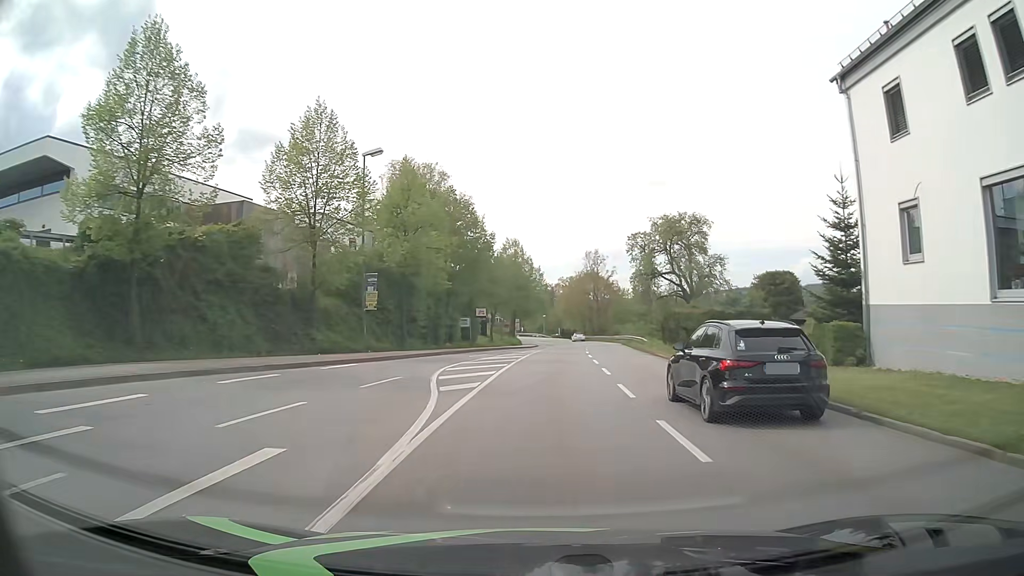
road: tertiary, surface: asphalt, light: Day
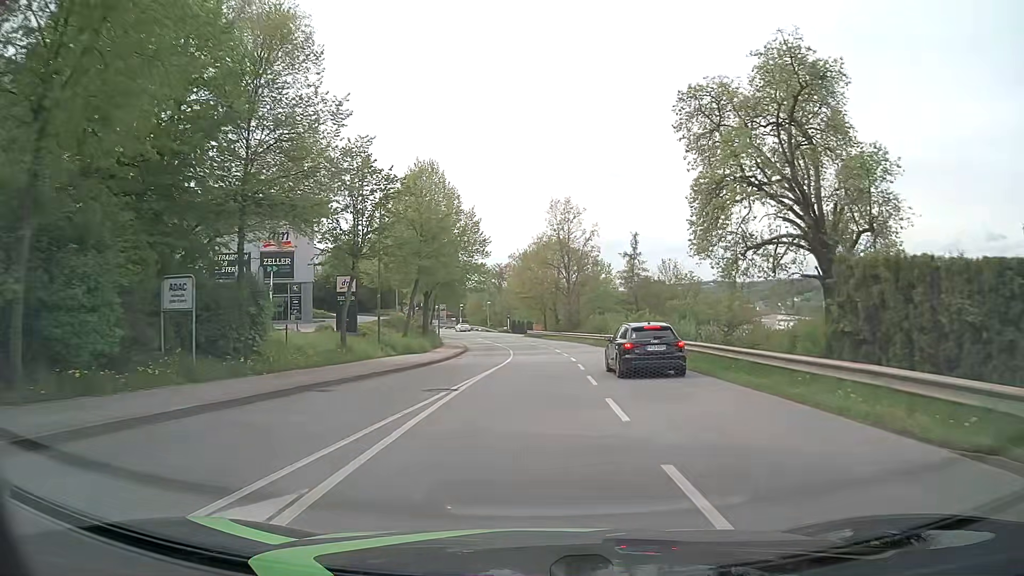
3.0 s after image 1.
(+1.6, +39.1) m; +4°
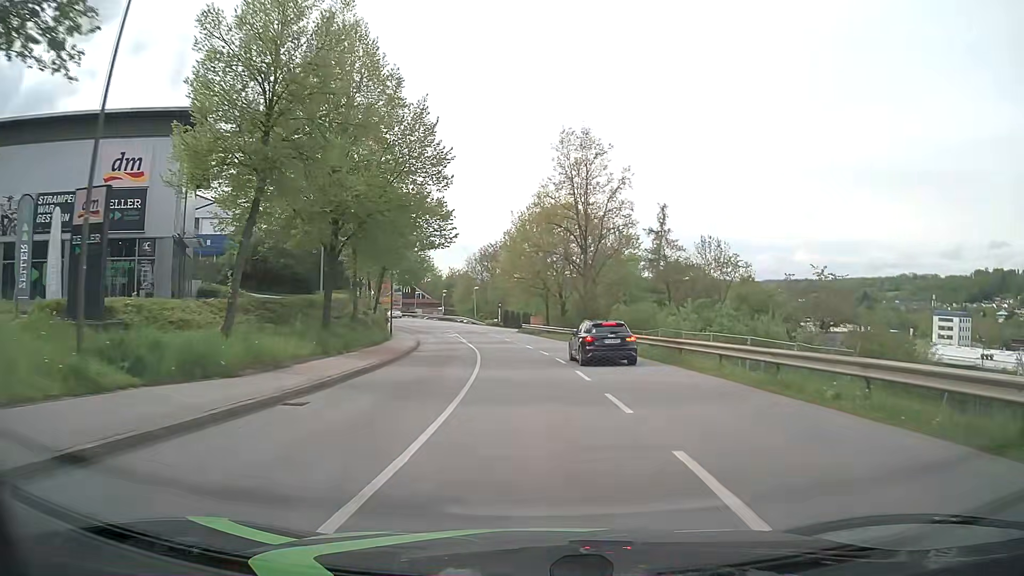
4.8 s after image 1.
(+0.1, +23.4) m; 0°
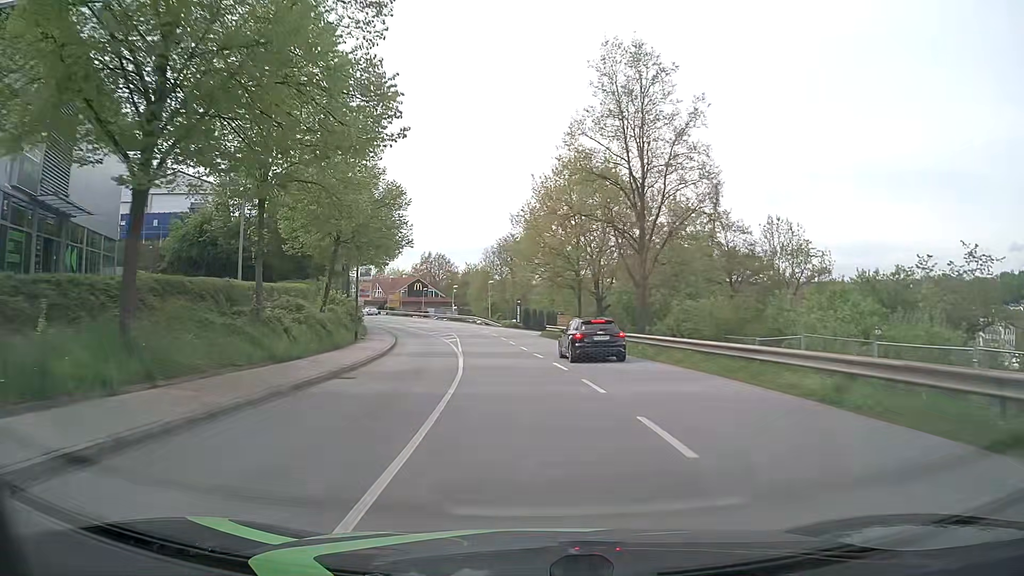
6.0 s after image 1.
(-0.2, +15.5) m; -2°
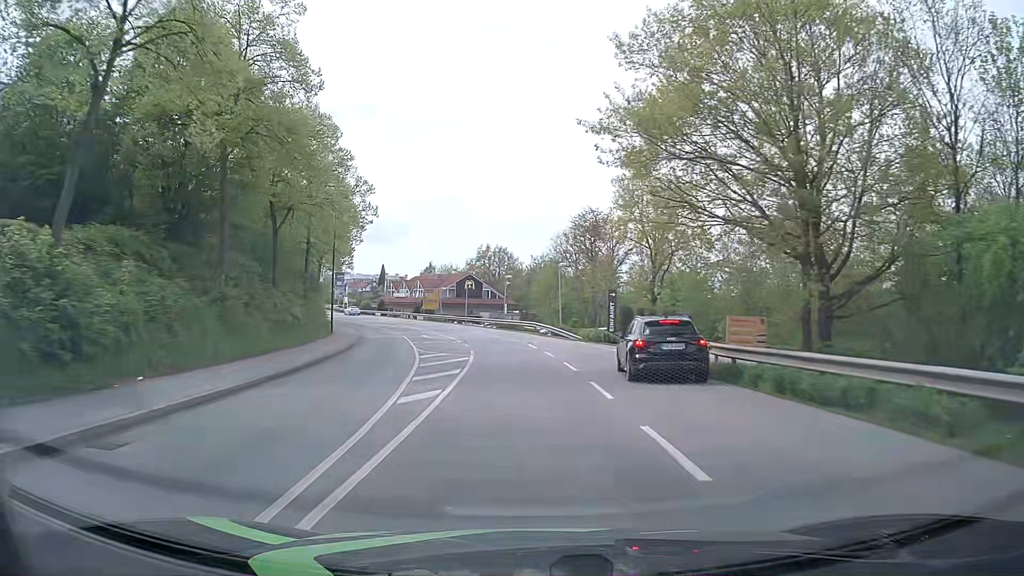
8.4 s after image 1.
(-1.9, +30.5) m; -7°
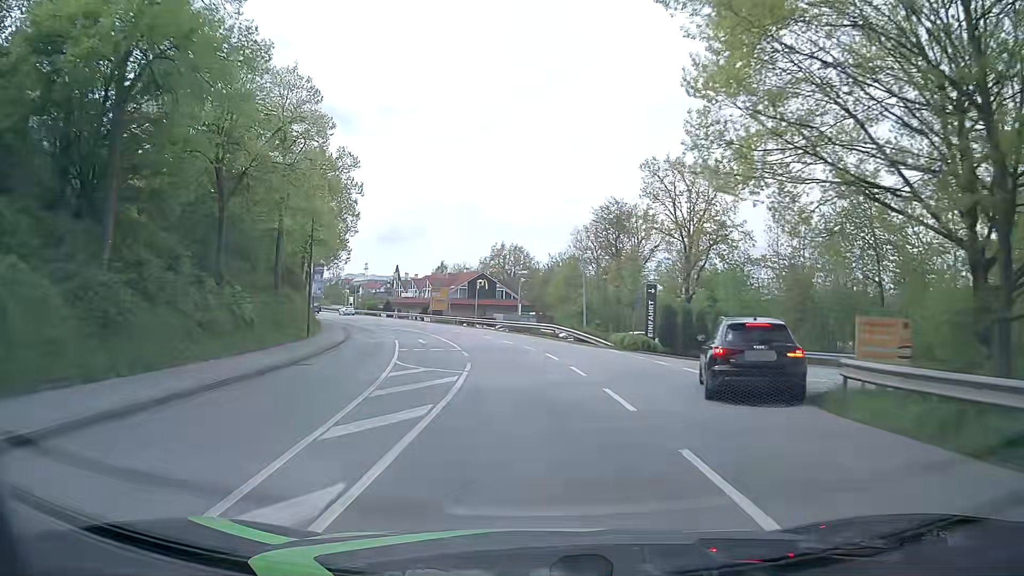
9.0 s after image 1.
(-0.1, +7.6) m; -1°
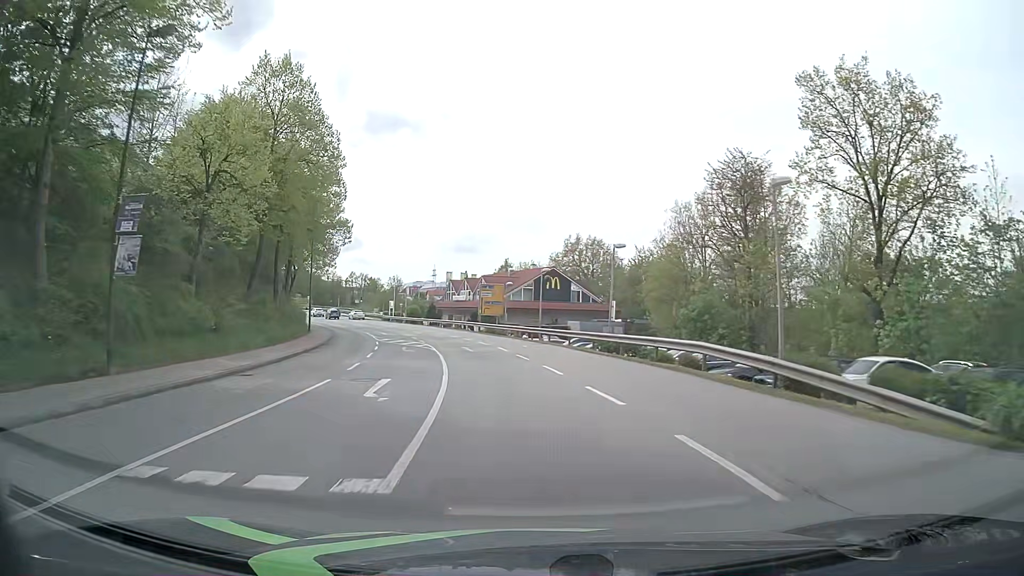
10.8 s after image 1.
(-1.2, +22.7) m; -7°
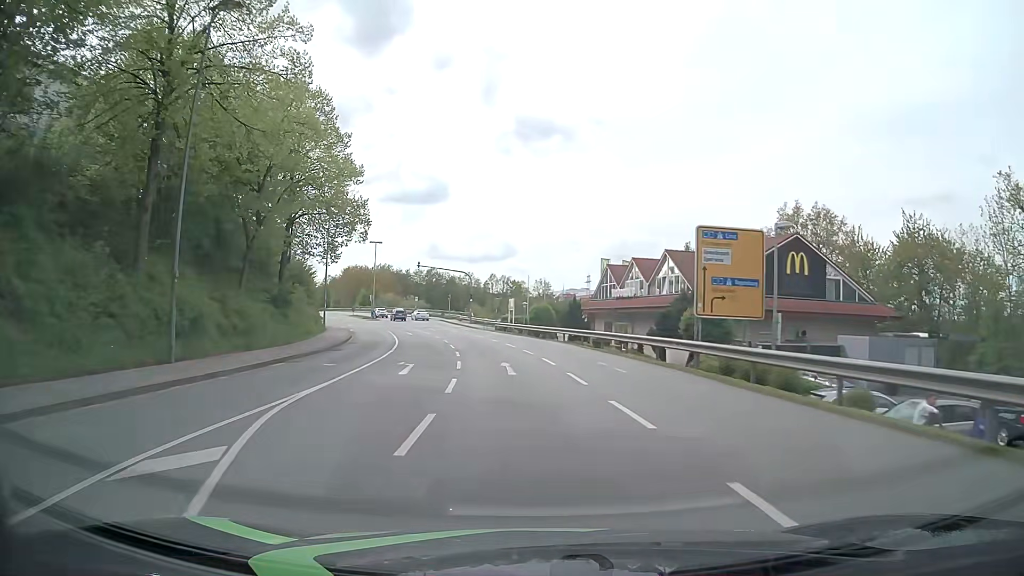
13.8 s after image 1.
(-4.1, +37.6) m; -12°
(0, +10) (-1, +20) (-2, +30) (-4, +40) (-6, +50) (-9, +59) (-11, +69) (-15, +78) (-18, +88) (-22, +97) m
